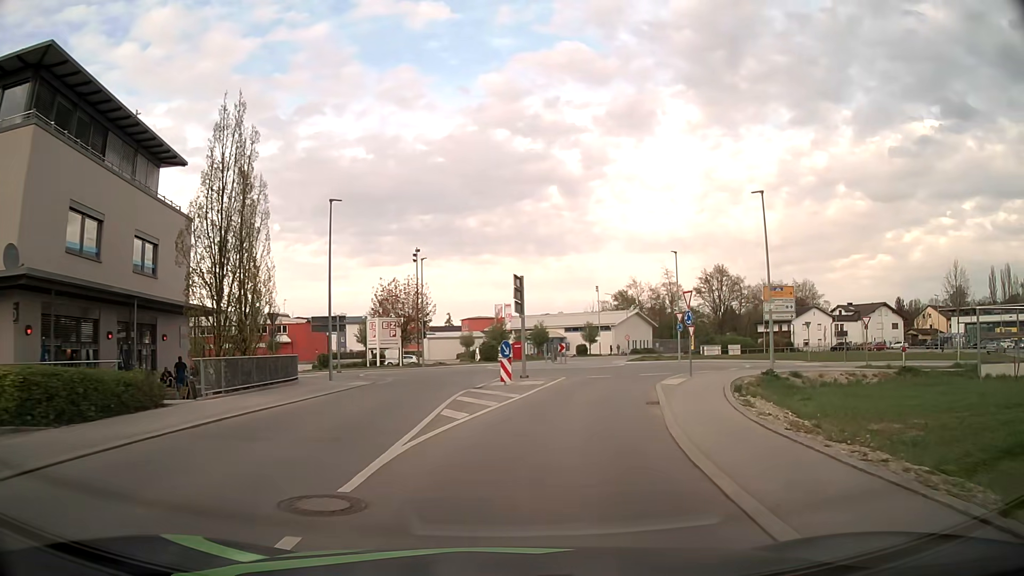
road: residential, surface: asphalt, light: Day
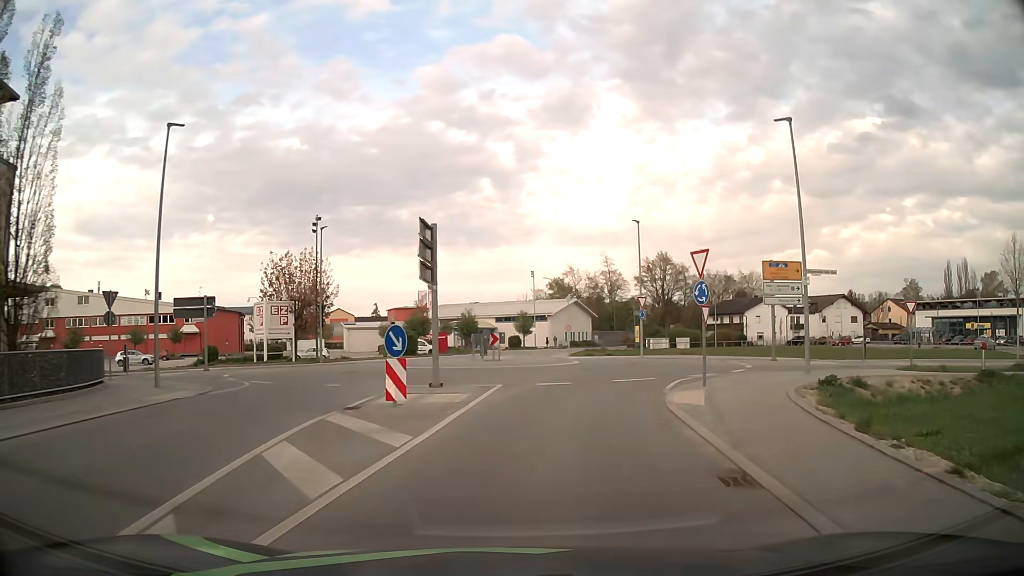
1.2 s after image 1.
(+0.5, +10.1) m; +6°
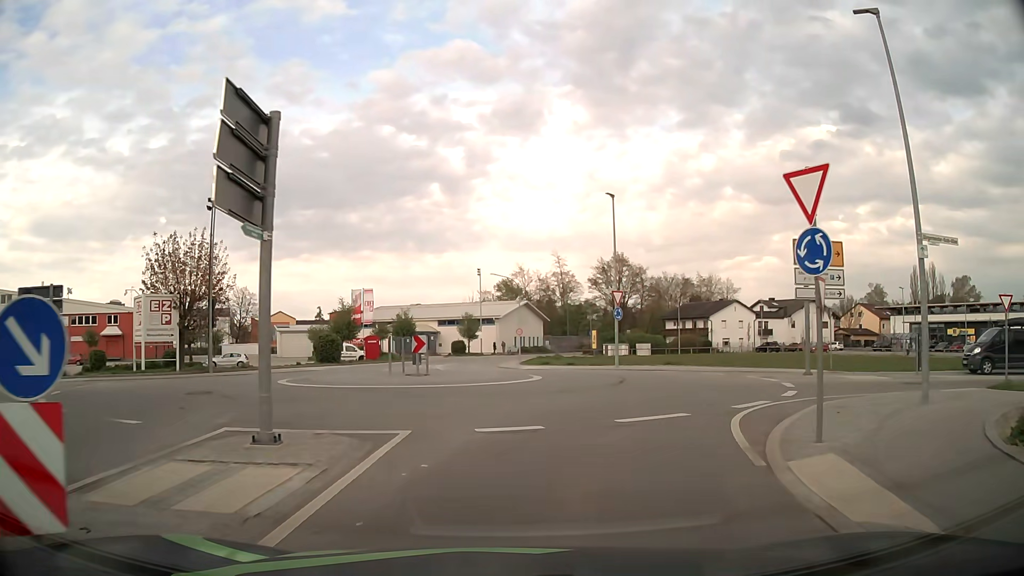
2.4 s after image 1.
(+0.4, +8.7) m; +5°
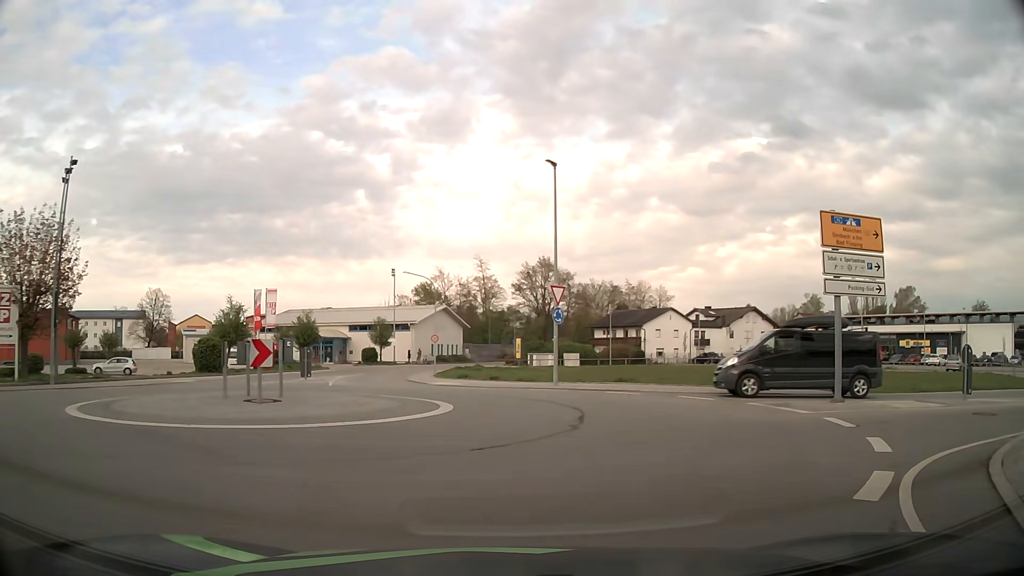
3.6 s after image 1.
(+0.3, +7.2) m; +7°
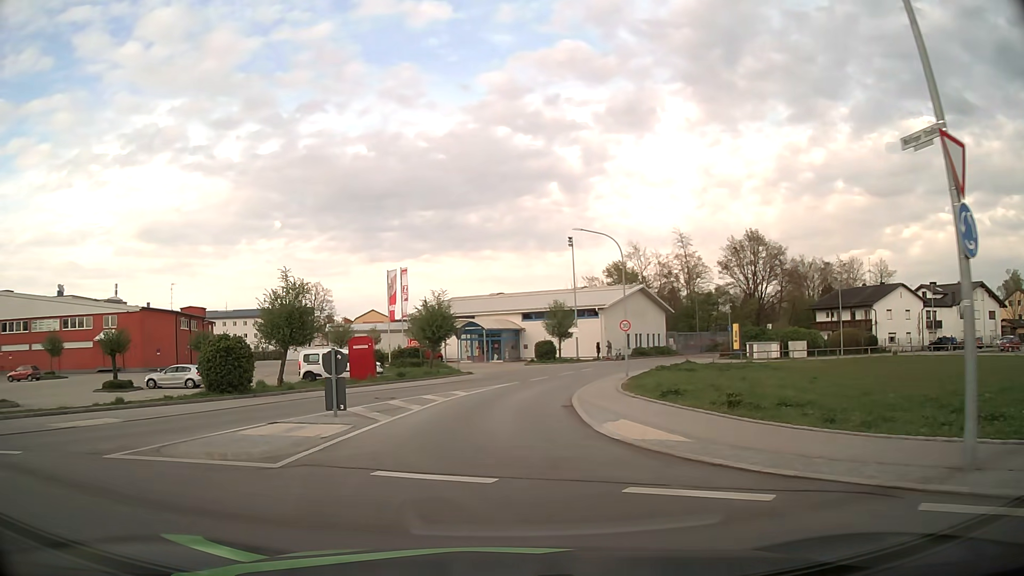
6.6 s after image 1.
(-0.7, +17.4) m; -18°
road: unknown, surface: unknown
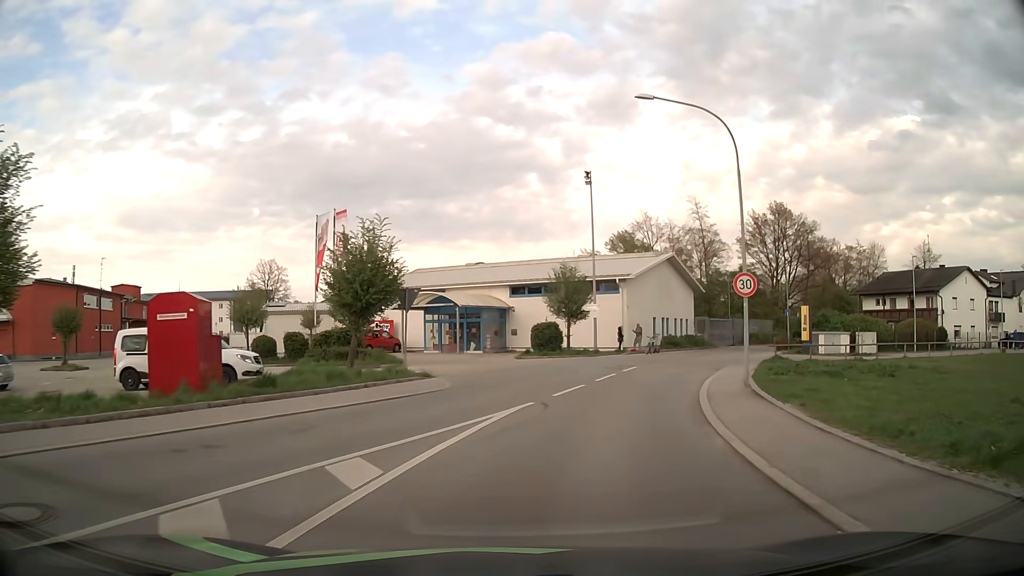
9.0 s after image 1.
(-0.3, +18.2) m; +3°
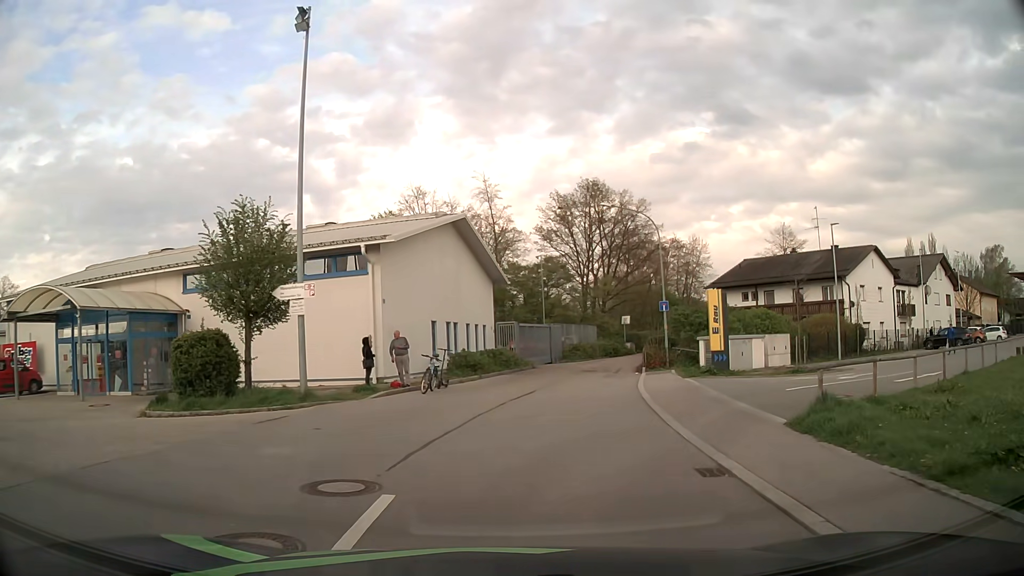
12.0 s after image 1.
(+3.6, +20.6) m; +19°
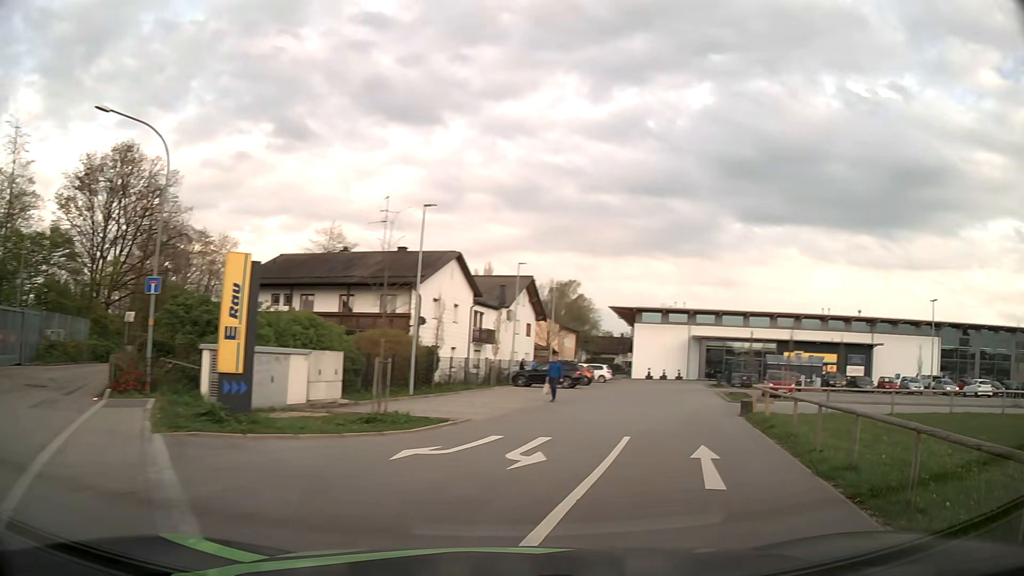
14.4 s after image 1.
(+2.6, +12.3) m; +40°
